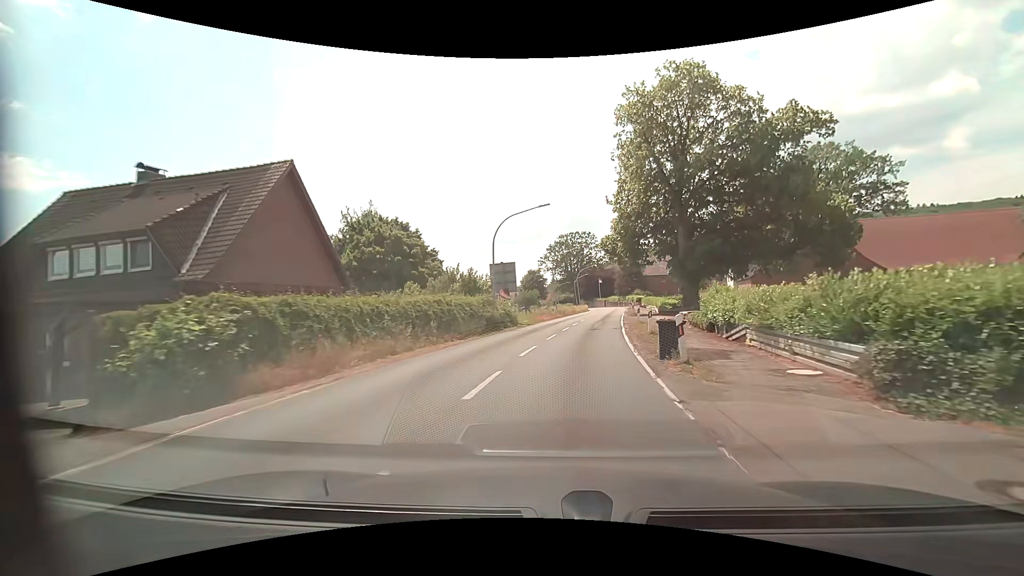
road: secondary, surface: asphalt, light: Day
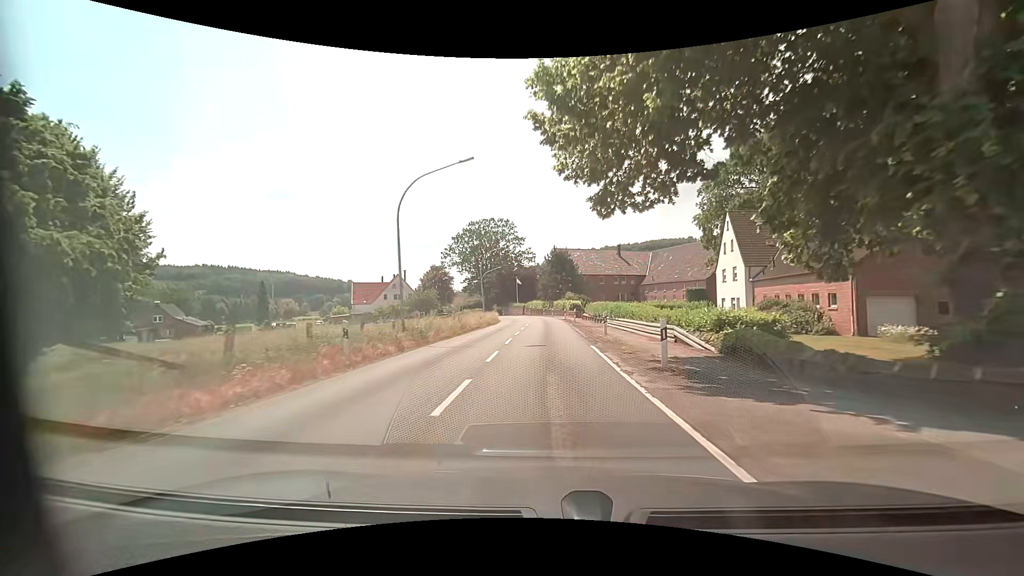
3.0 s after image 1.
(+3.6, +36.0) m; +10°
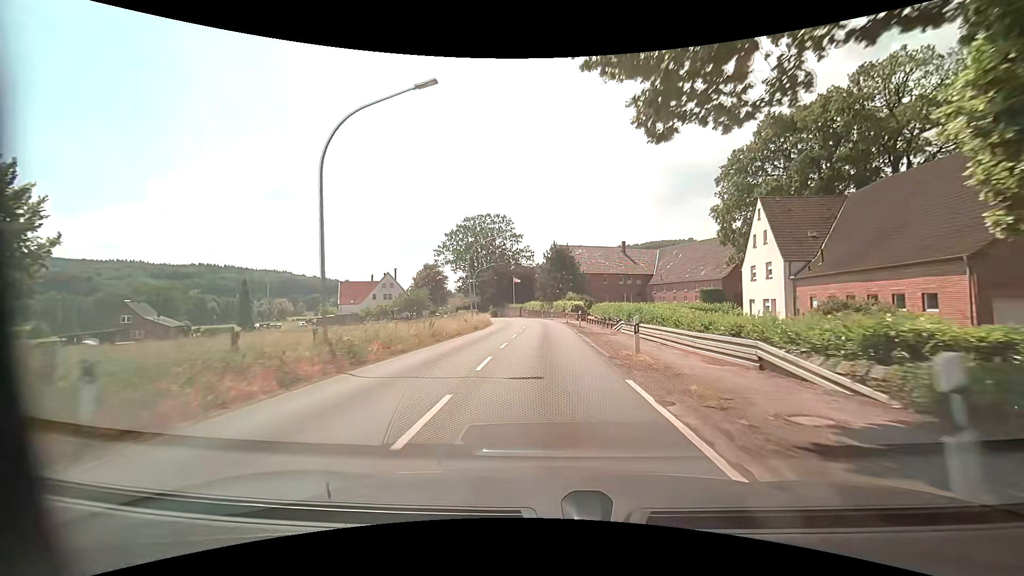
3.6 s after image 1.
(0.0, +7.4) m; 0°
